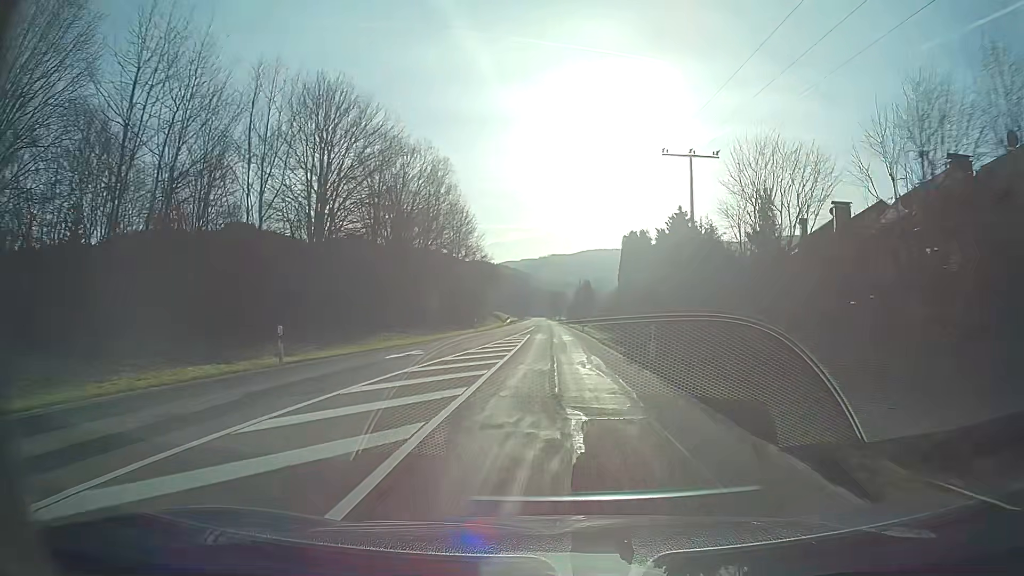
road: secondary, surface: asphalt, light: Day
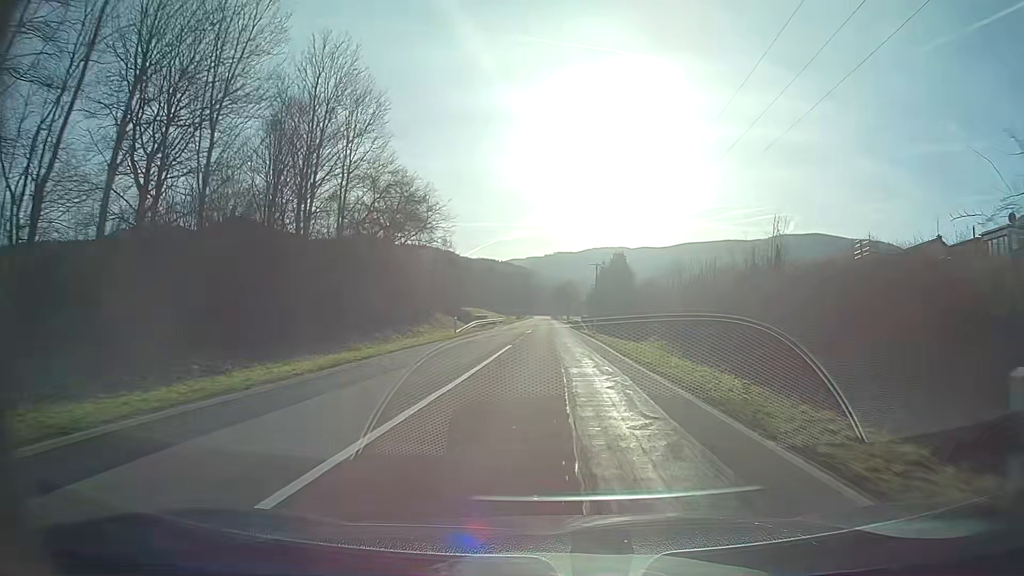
(-0.2, +52.1) m; 0°
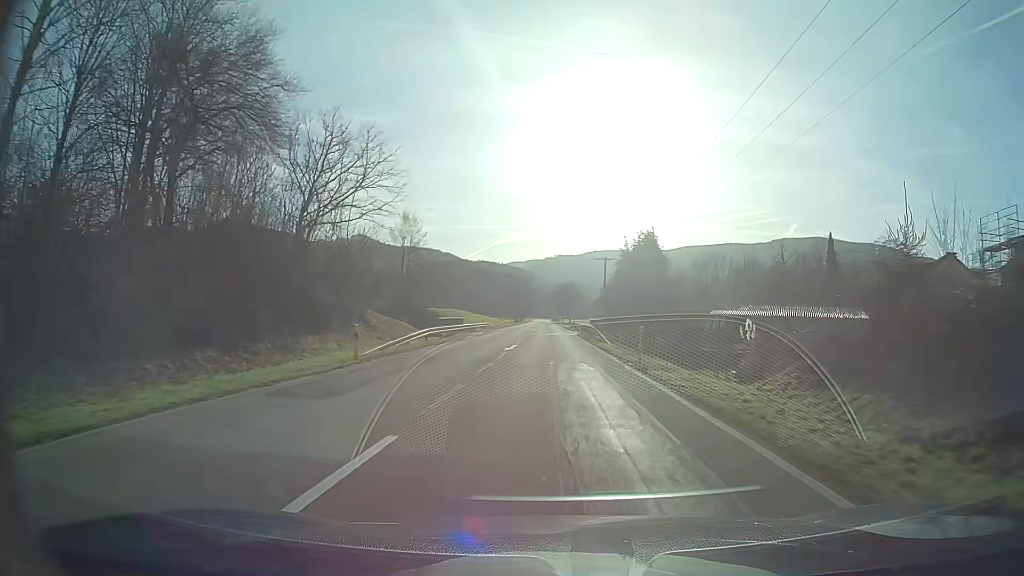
(0.0, +20.9) m; 0°
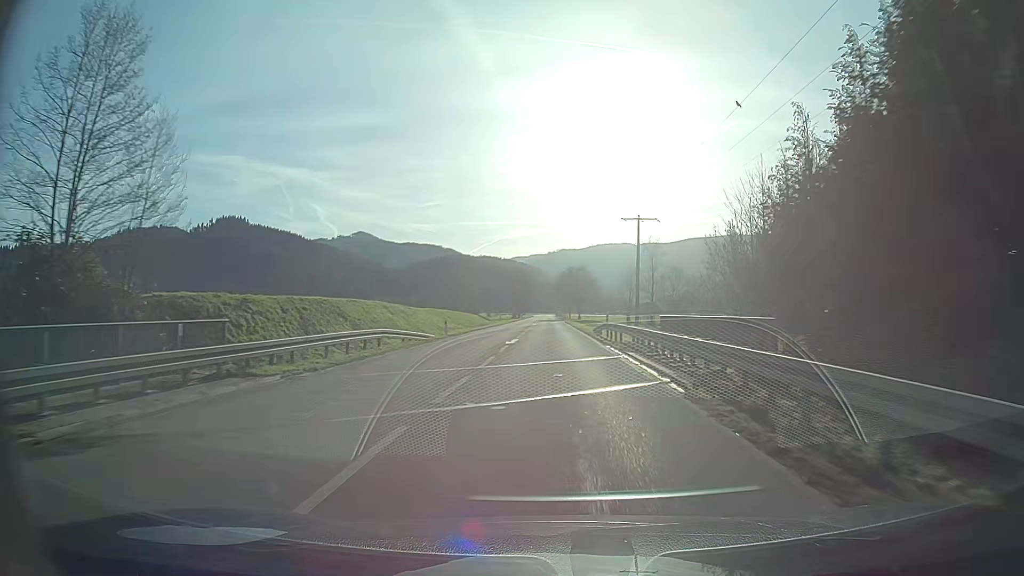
(0.0, +41.8) m; 0°
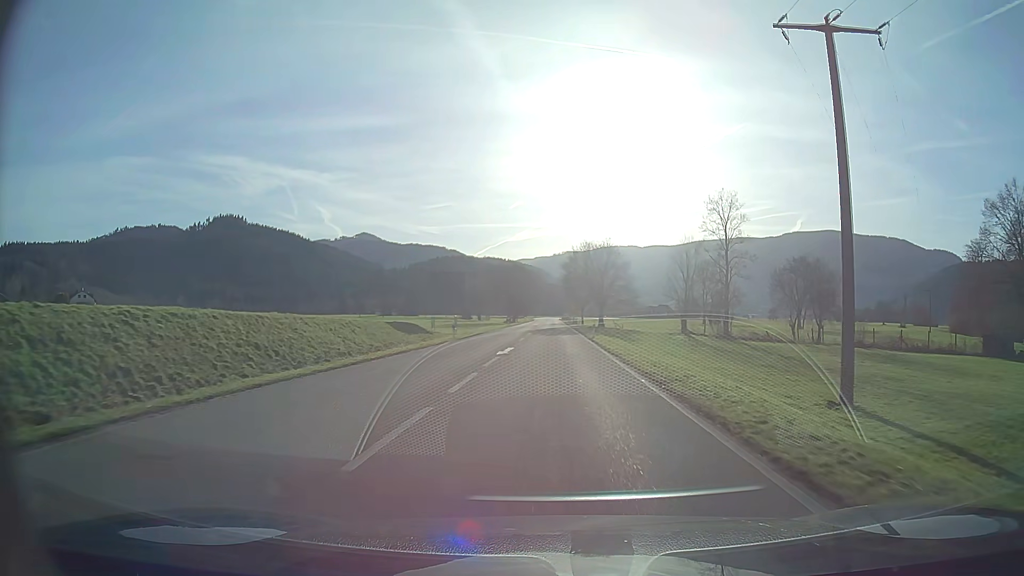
(-0.4, +52.3) m; -1°
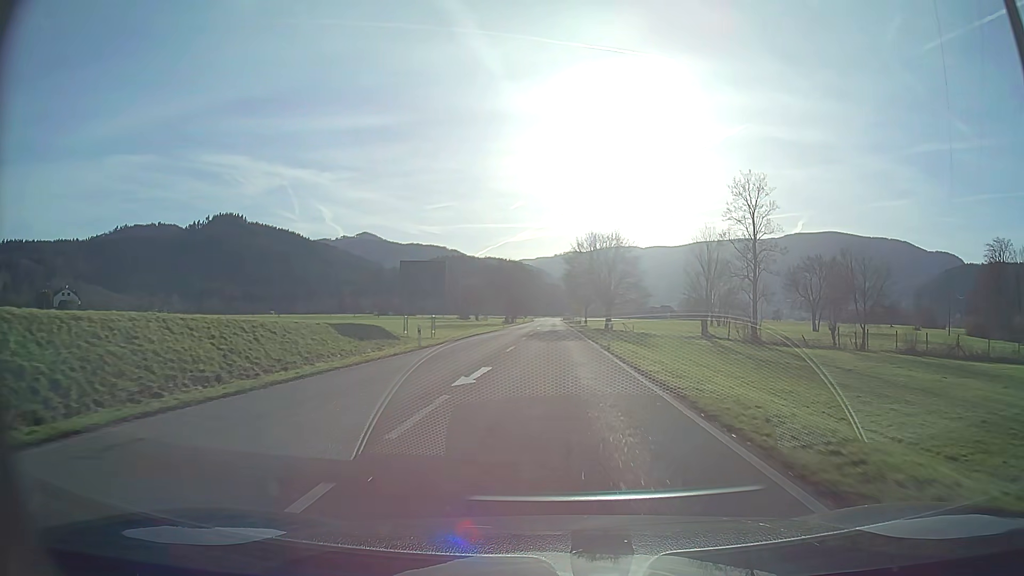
(0.0, +10.5) m; 0°
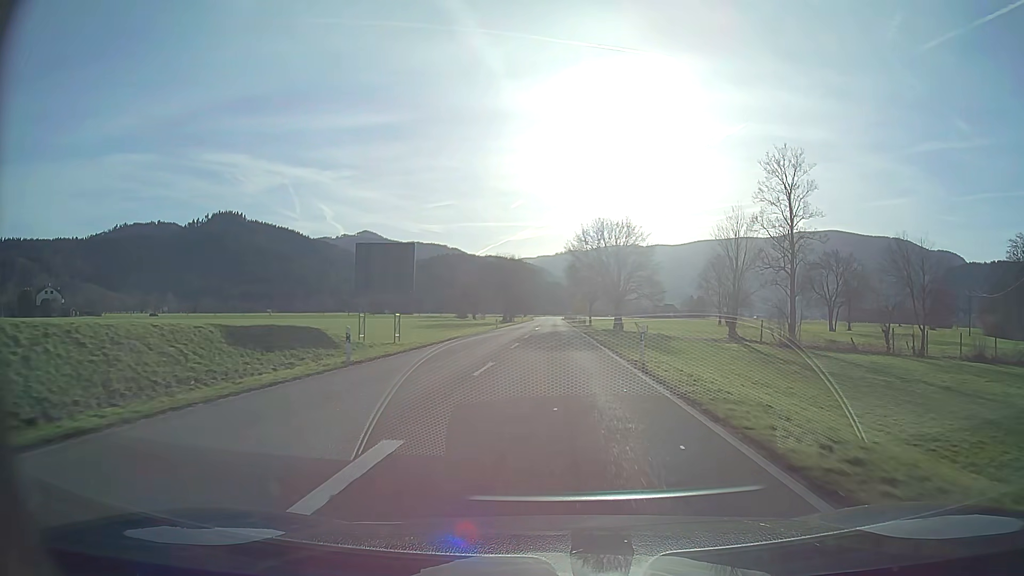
(0.0, +10.5) m; 0°
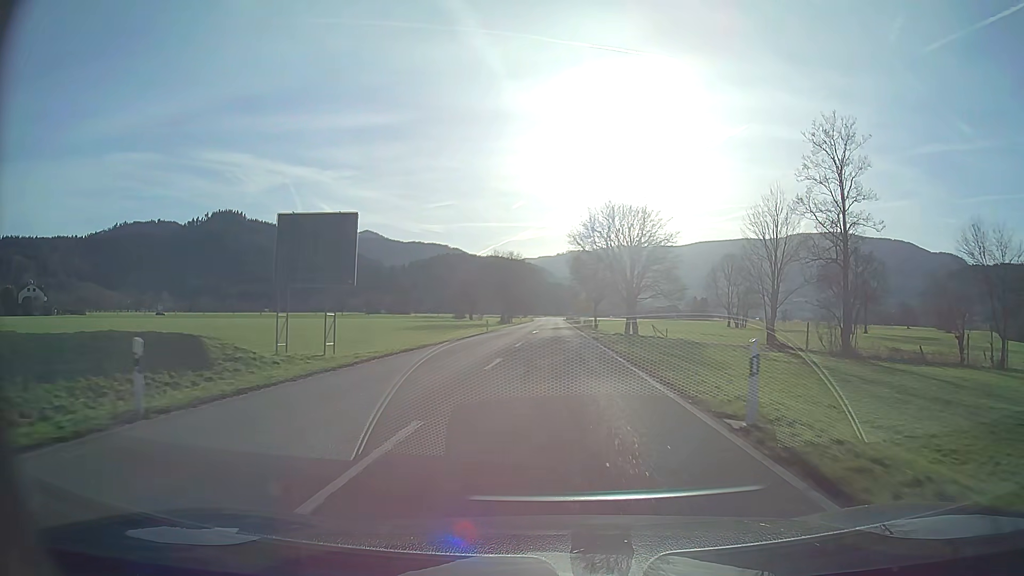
(0.0, +10.5) m; 0°
